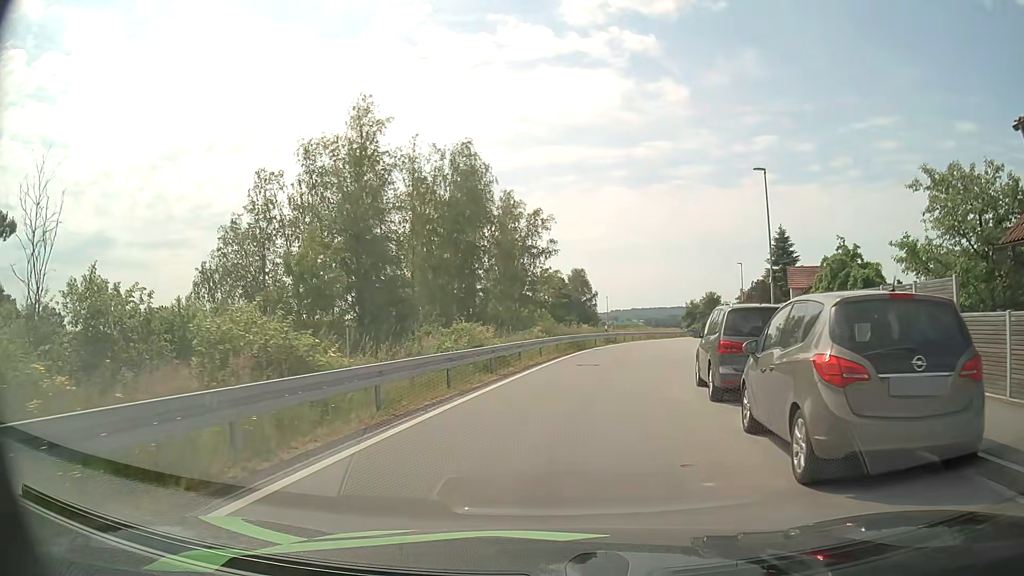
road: unclassified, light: Day
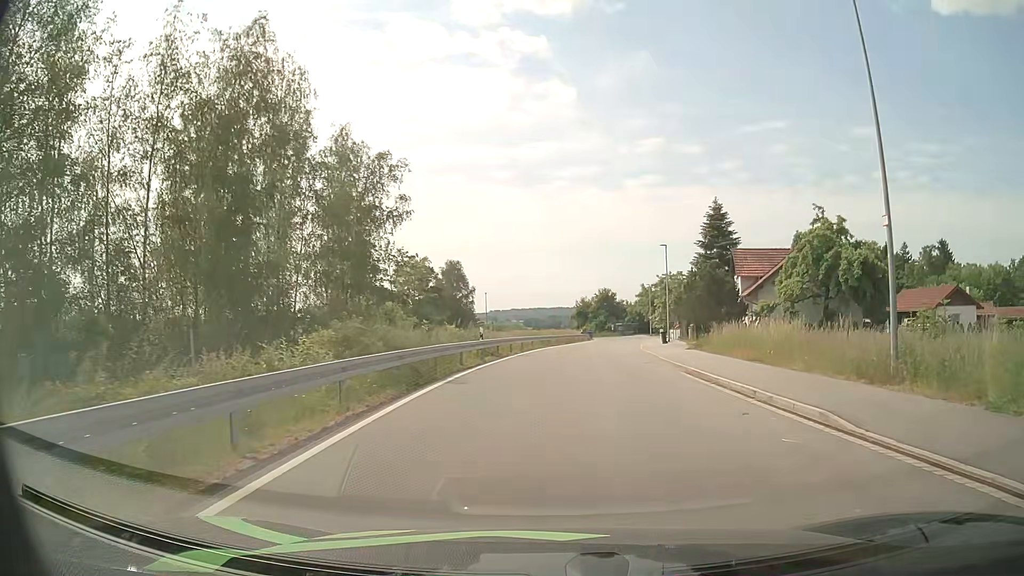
(+1.6, +19.0) m; +10°
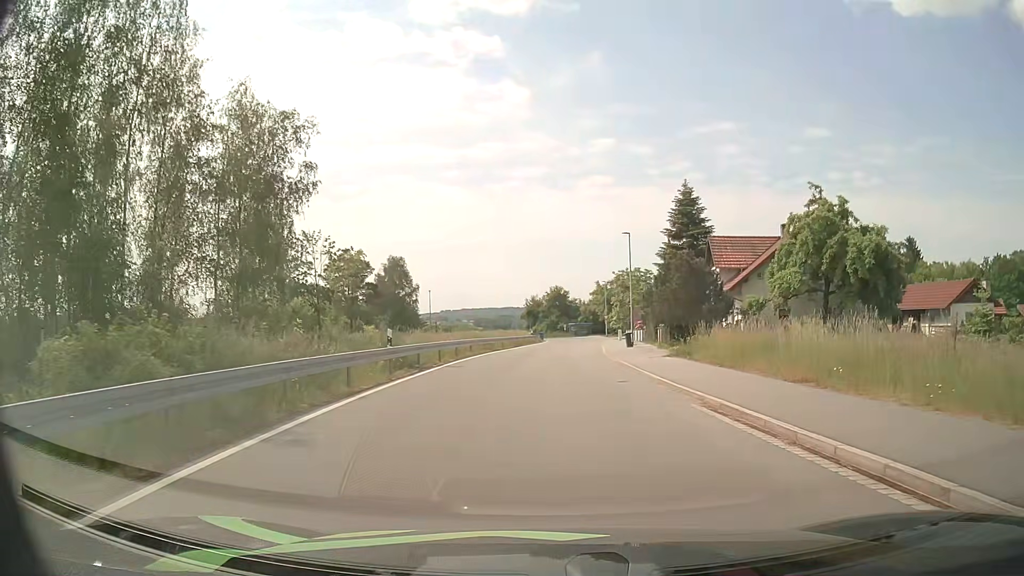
(+0.3, +7.7) m; +5°
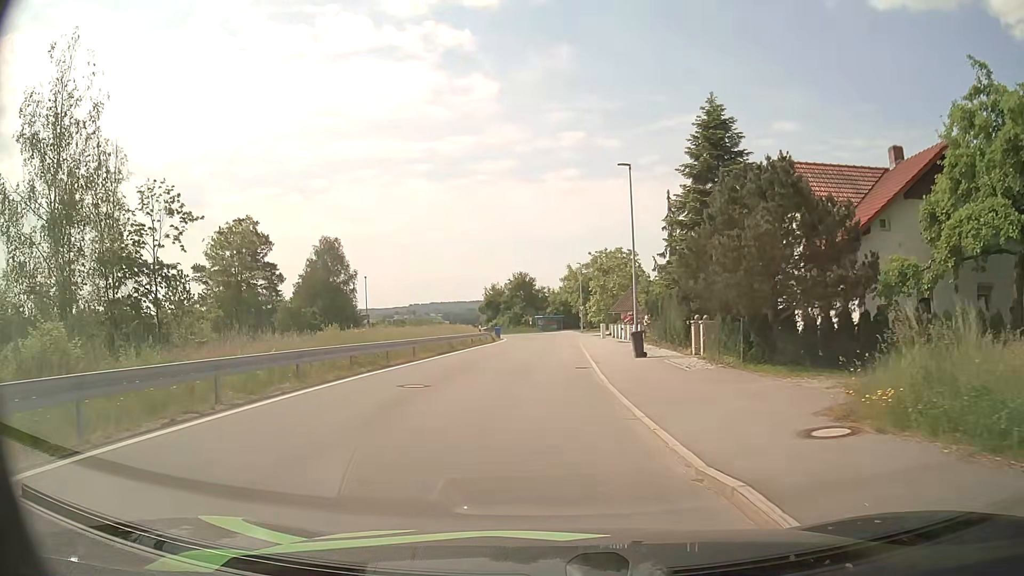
(+0.8, +20.0) m; +2°
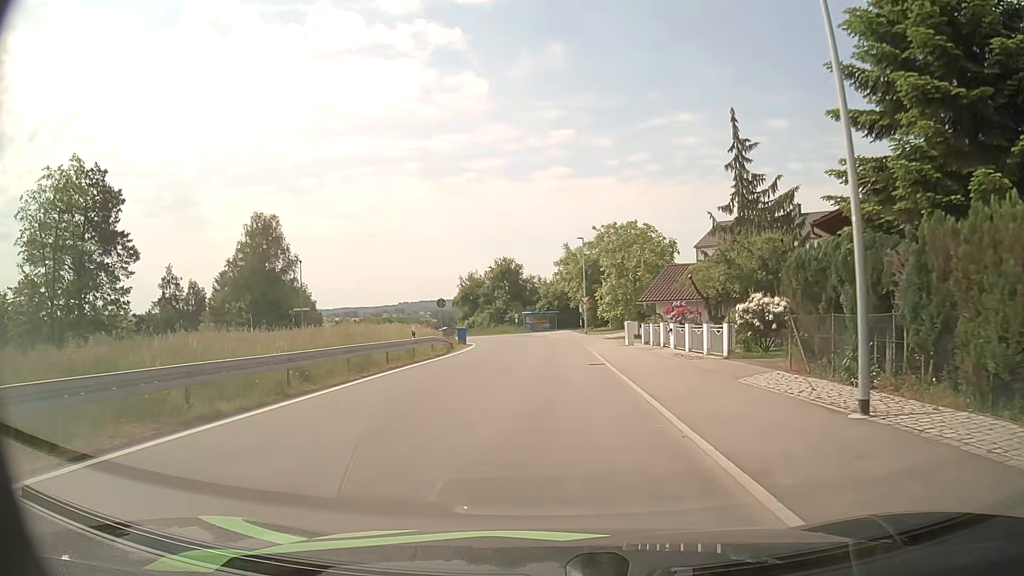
(-0.1, +21.8) m; +1°
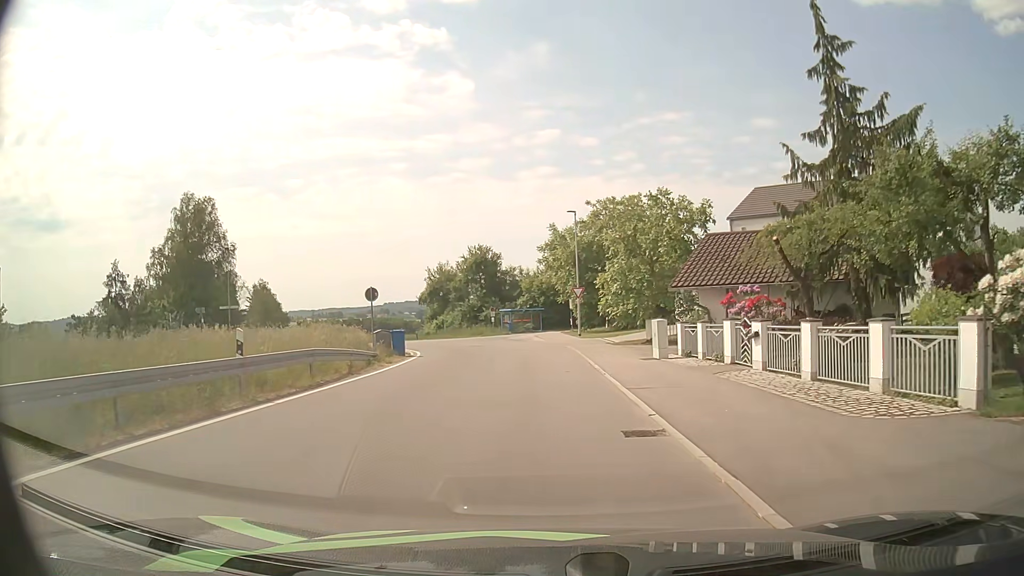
(+0.2, +13.6) m; +1°
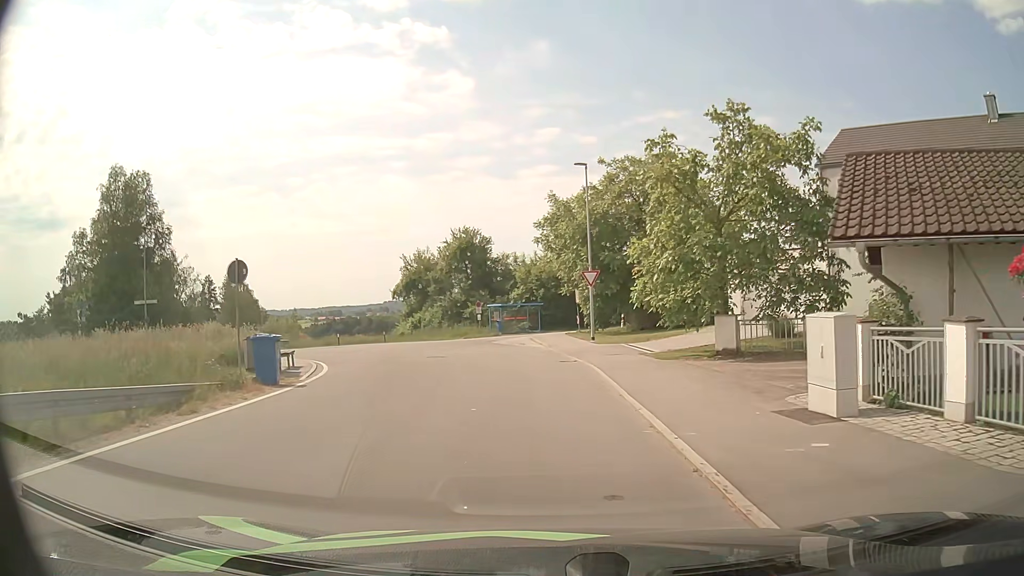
(+0.1, +13.0) m; 0°
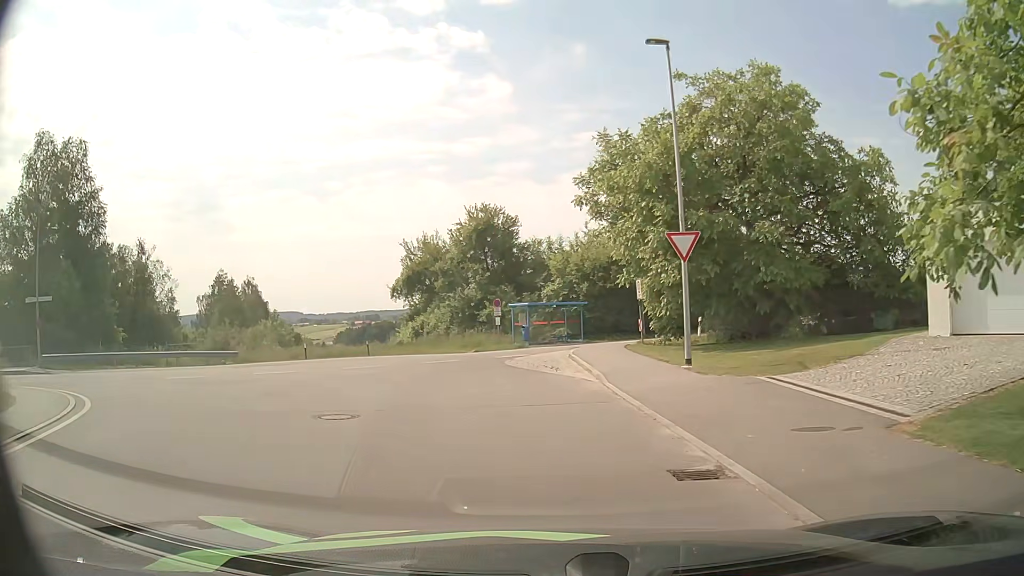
(-0.3, +14.5) m; -3°
